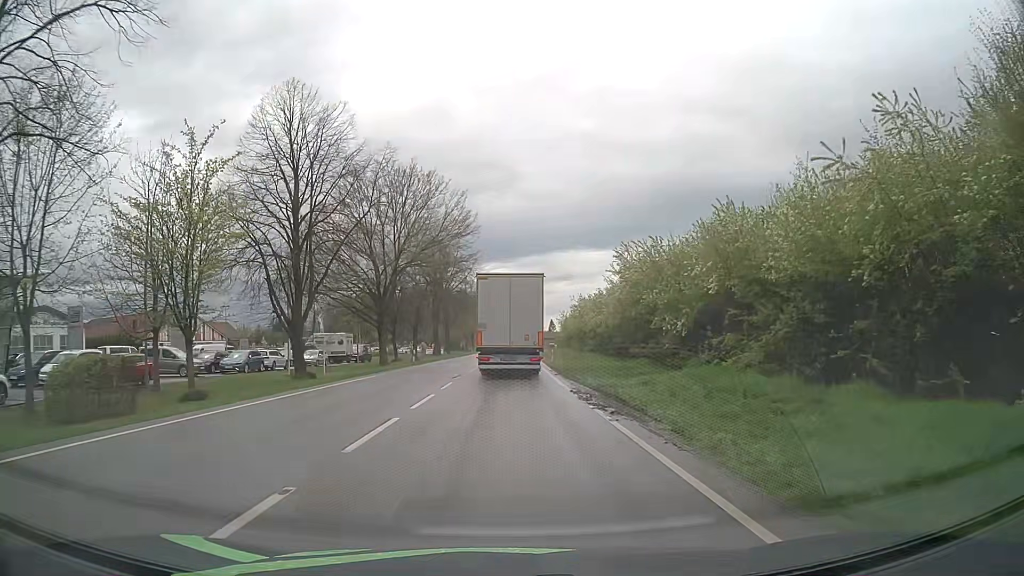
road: primary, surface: asphalt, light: Day
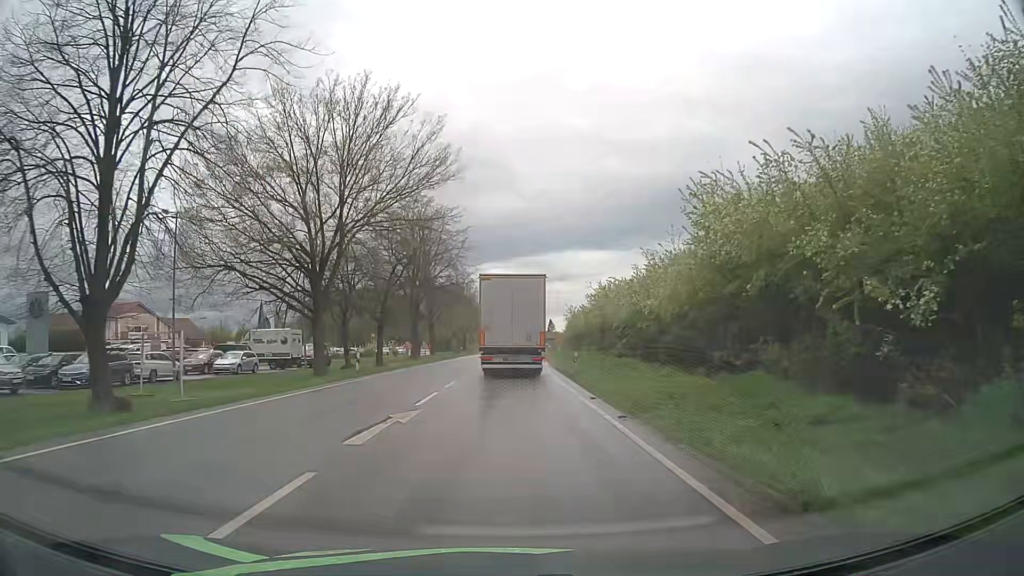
(+0.1, +17.4) m; +1°
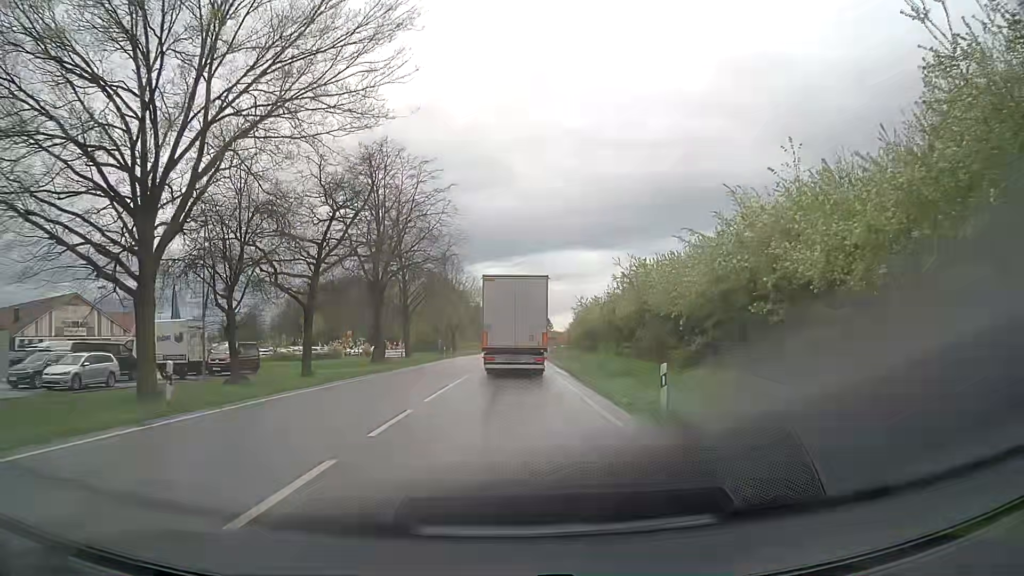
(0.0, +17.4) m; 0°
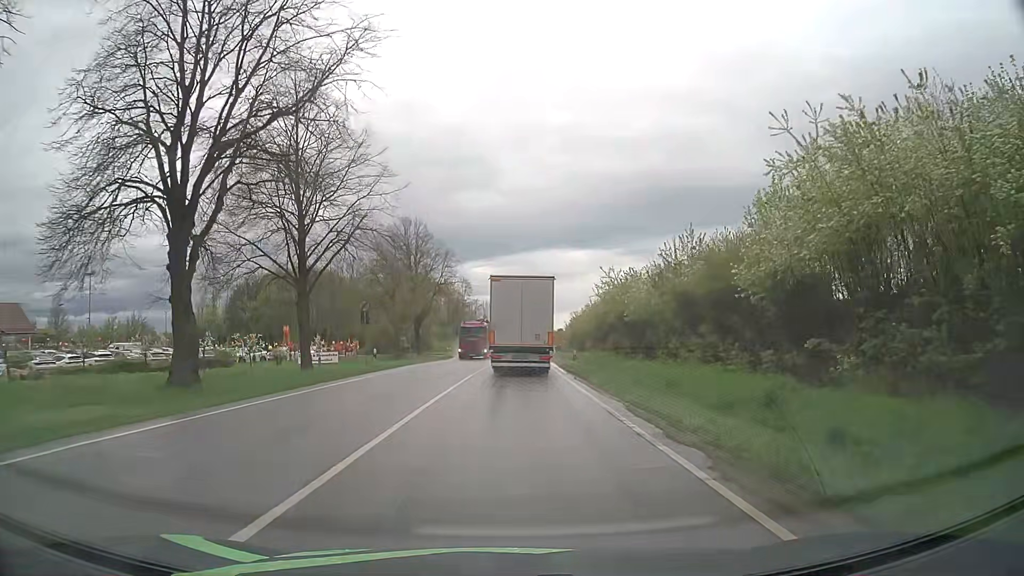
(+0.1, +29.3) m; +1°
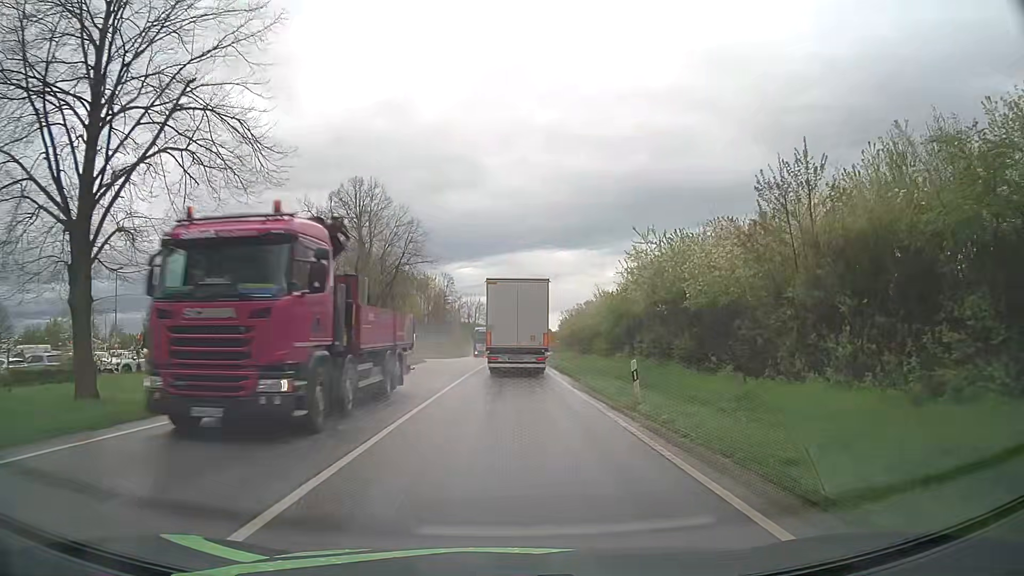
(+0.2, +18.0) m; +1°
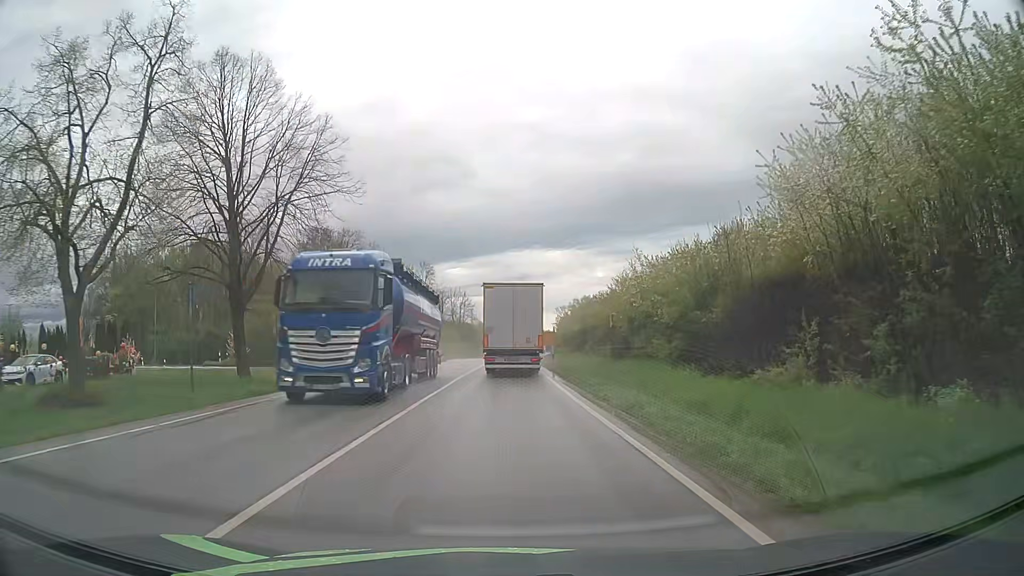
(+0.3, +24.9) m; +1°
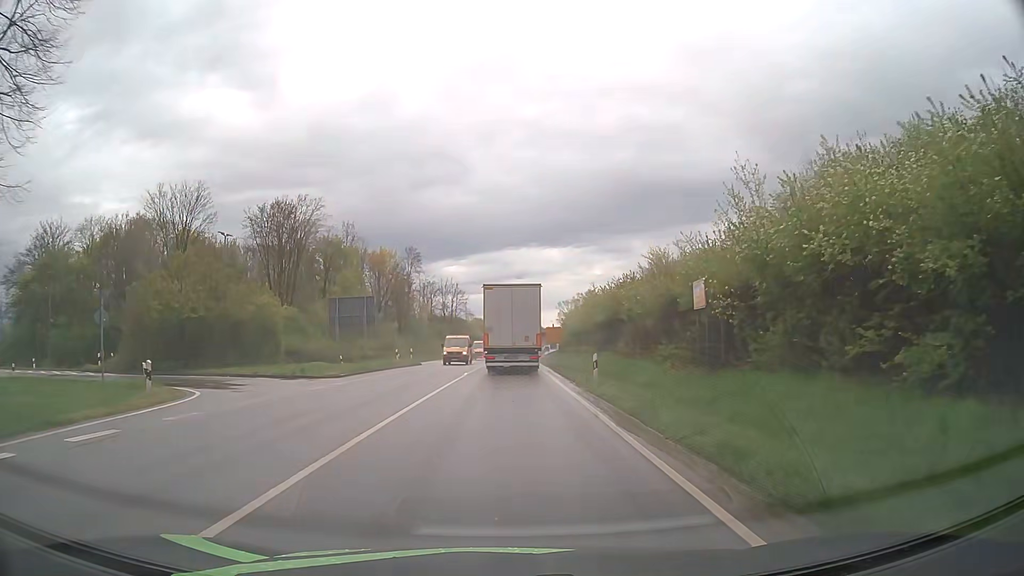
(+0.1, +19.6) m; 0°
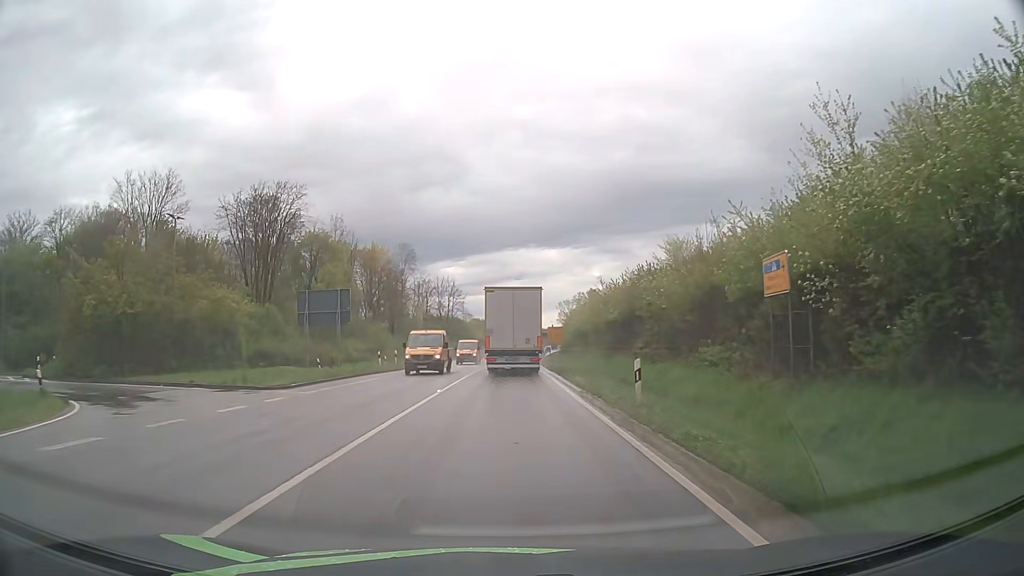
(0.0, +6.8) m; 0°
(0, +10) (0, +20) (0, +30) (0, +40) (0, +50) (0, +60) (+1, +70) (+1, +80) (+1, +90) (+2, +100) m
